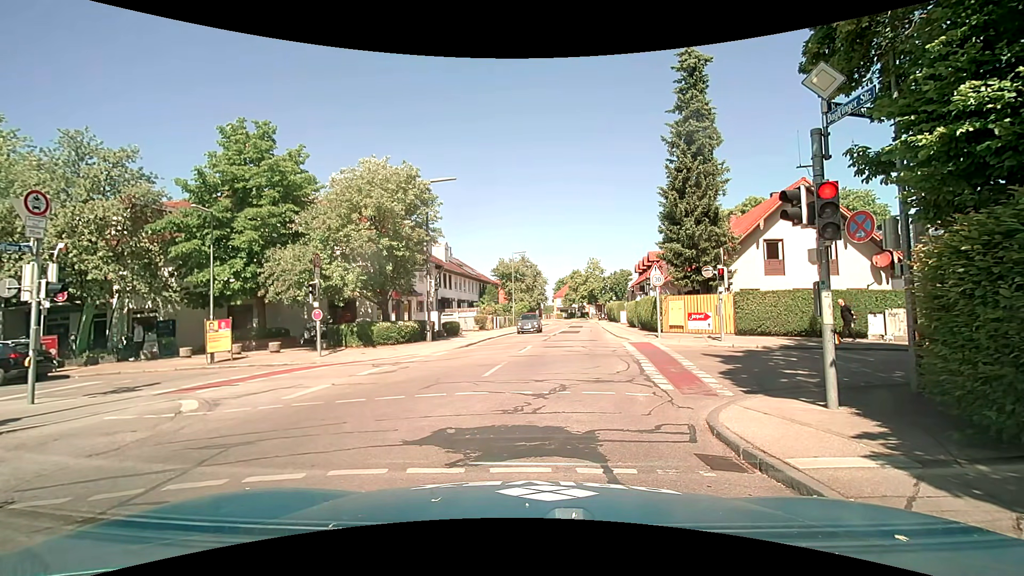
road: tertiary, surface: asphalt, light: Day
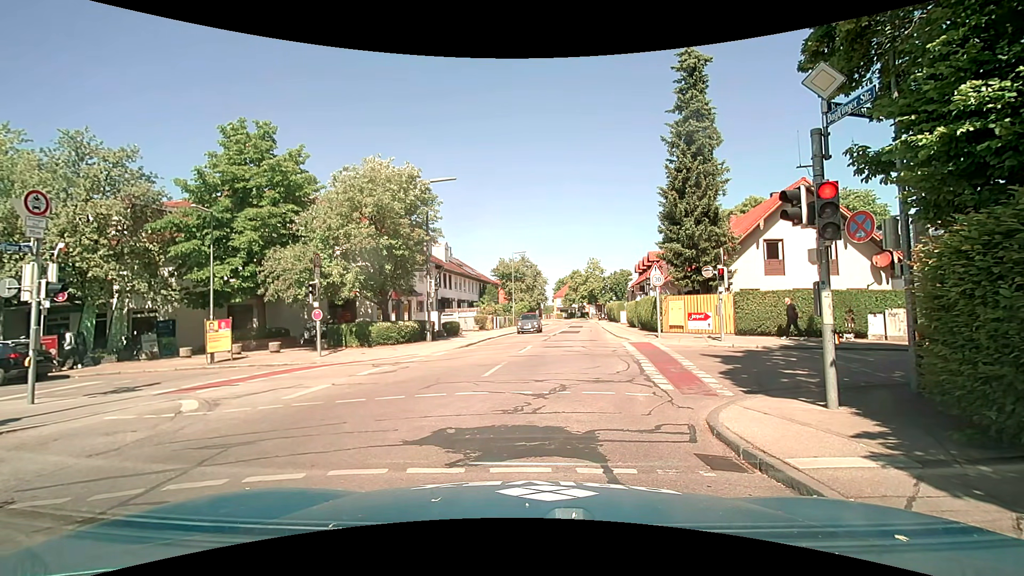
(0.0, 0.0) m; 0°
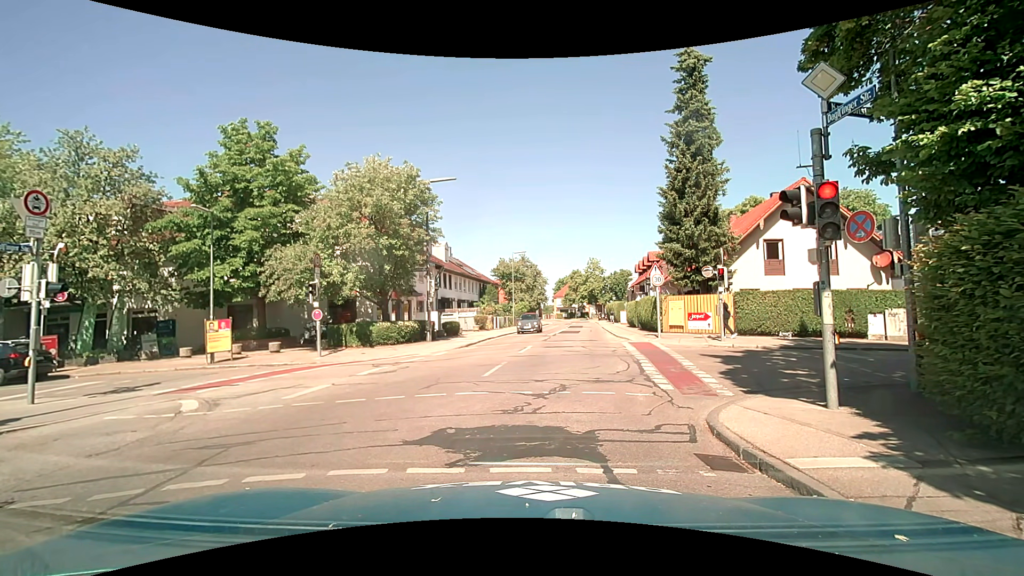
(0.0, 0.0) m; 0°
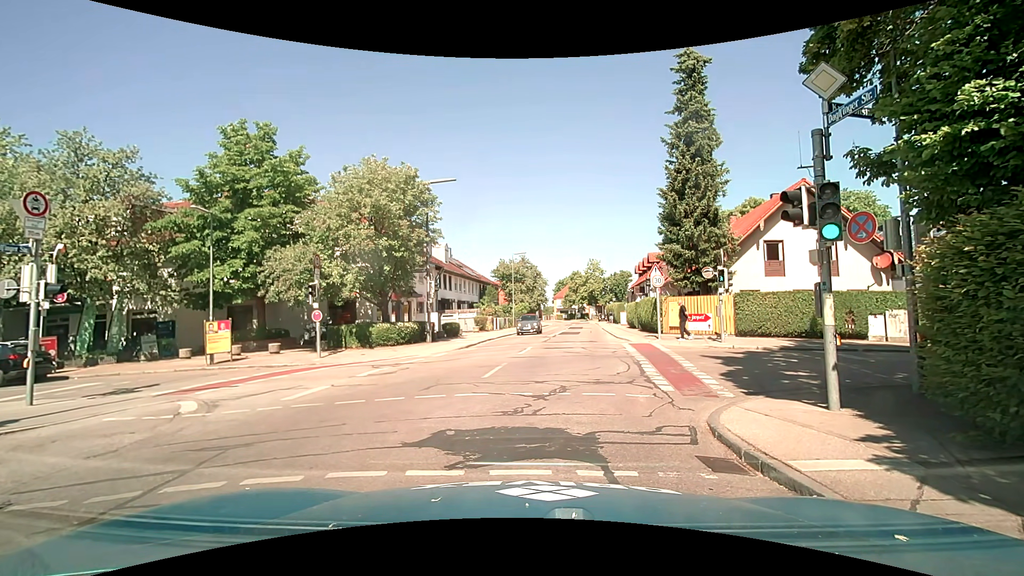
(0.0, 0.0) m; 0°
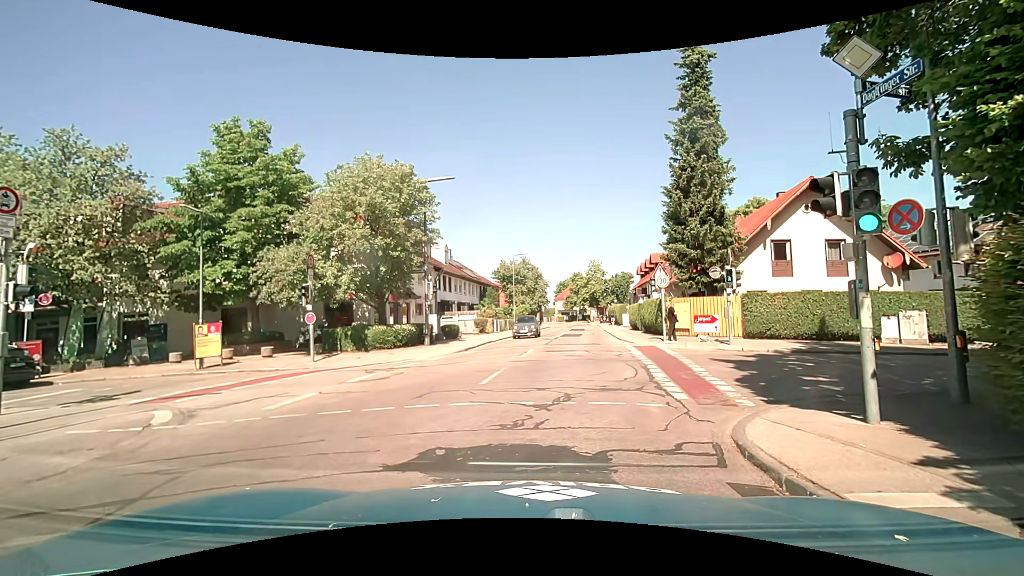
(0.0, +0.8) m; 0°
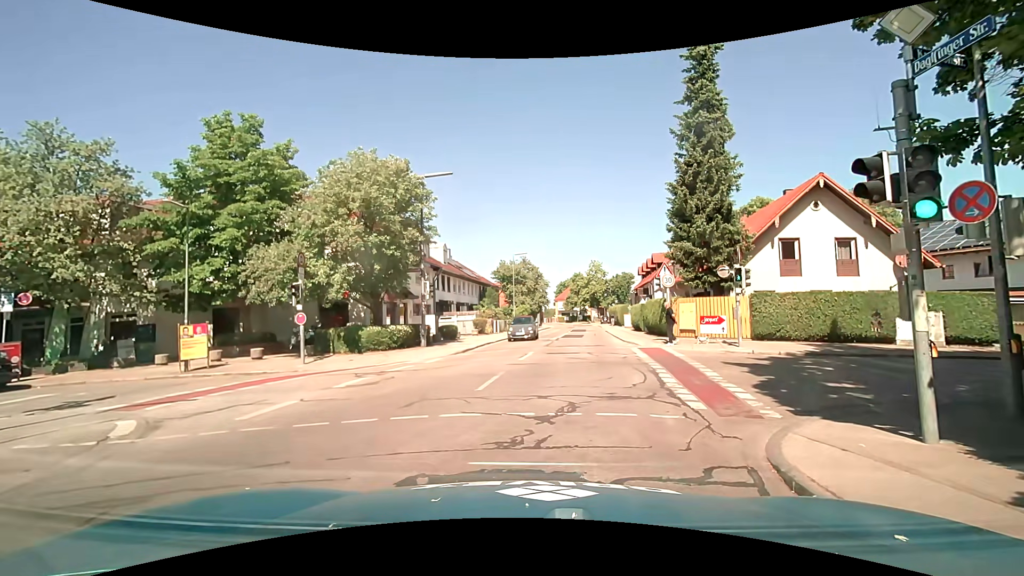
(0.0, +0.9) m; -2°
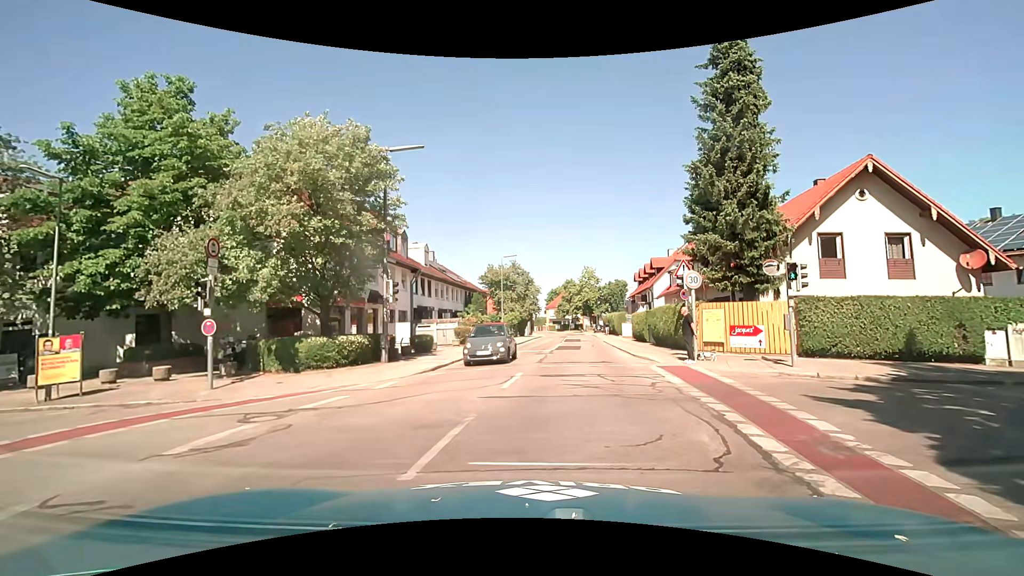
(0.0, +4.9) m; 0°
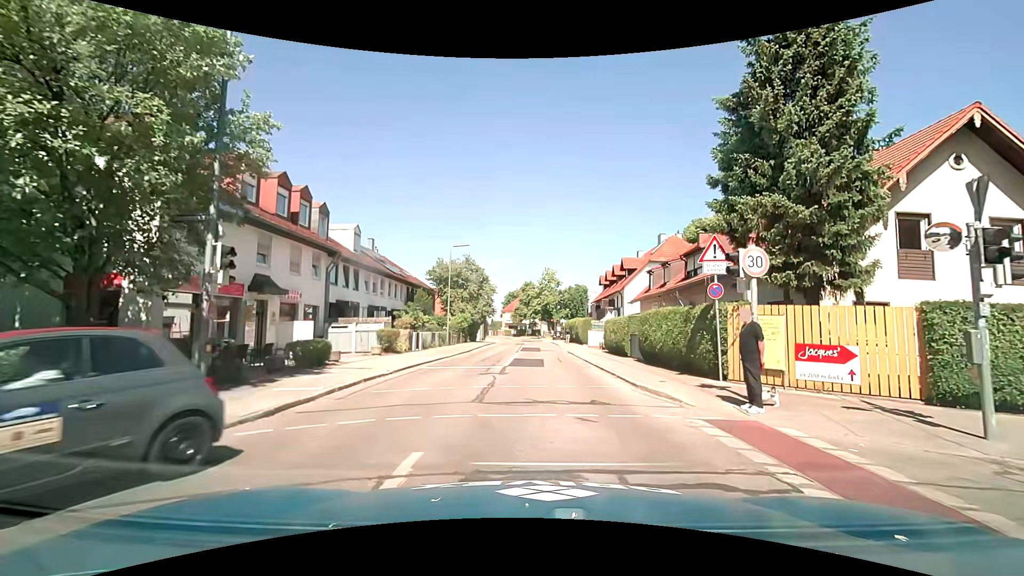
(+0.5, +8.2) m; +6°
(0, +10) (+1, +20) (+1, +30) (+1, +40) (+2, +50) (+2, +60) (+2, +70) (+2, +80) (+1, +90) (-1, +100) m
